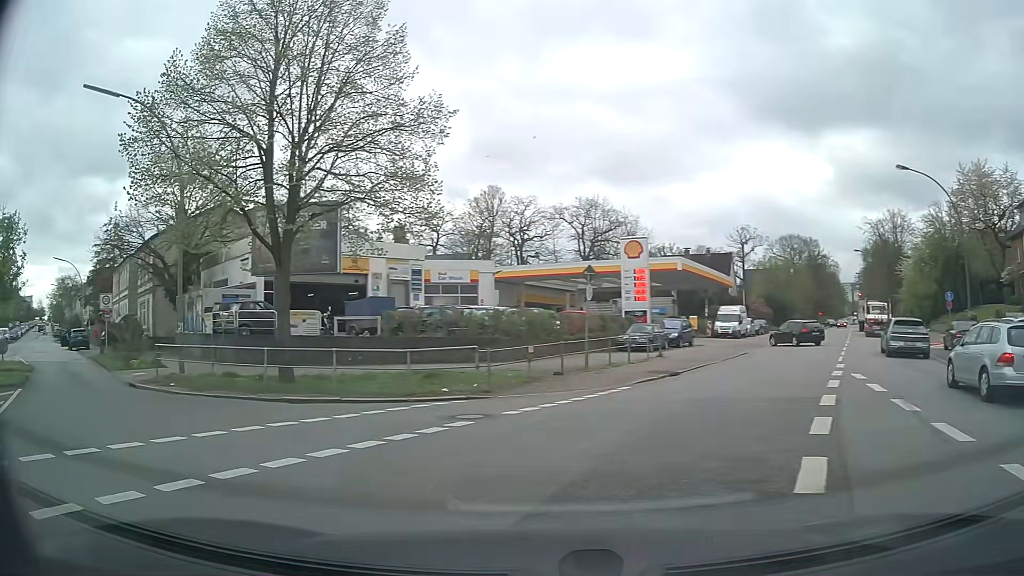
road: secondary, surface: asphalt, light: Day
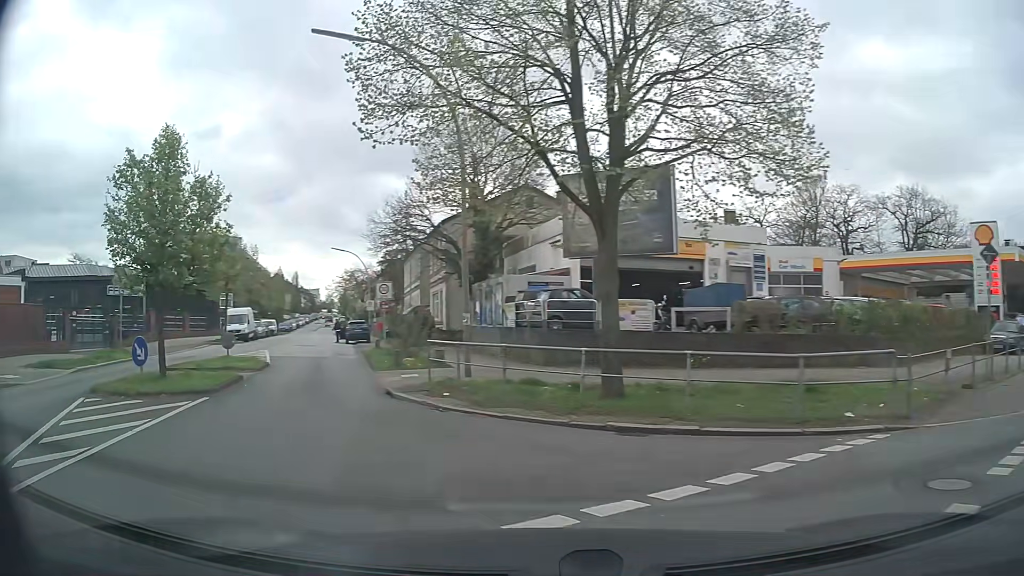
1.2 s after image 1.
(-1.2, +5.1) m; -26°
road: tertiary
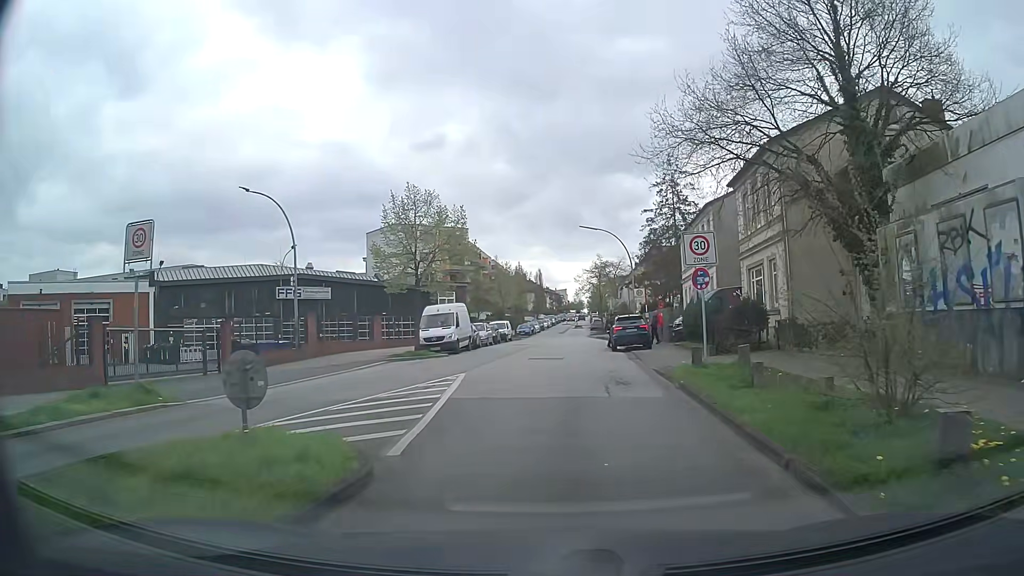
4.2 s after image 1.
(-5.2, +17.1) m; -22°
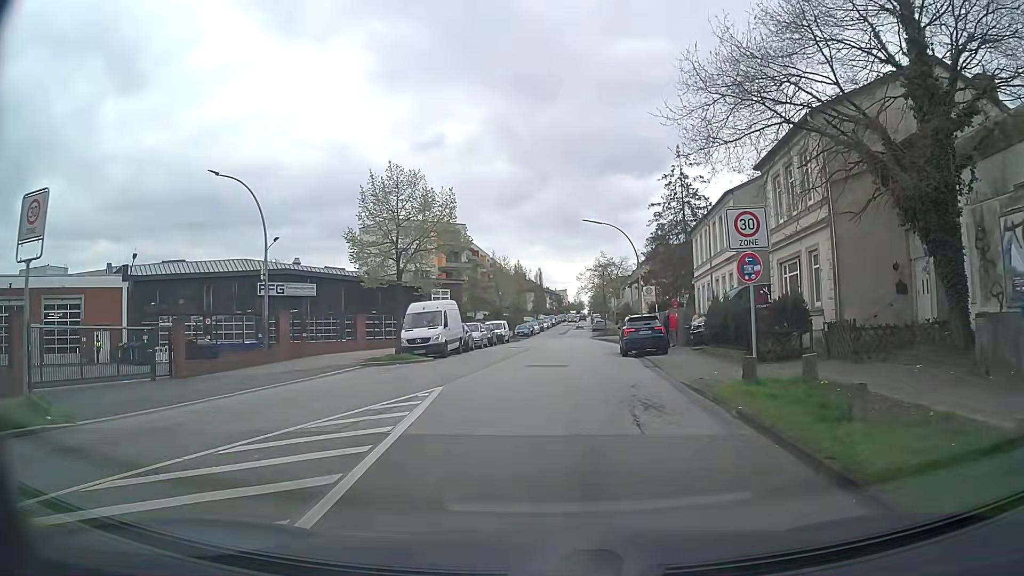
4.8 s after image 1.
(0.0, +4.2) m; +1°
